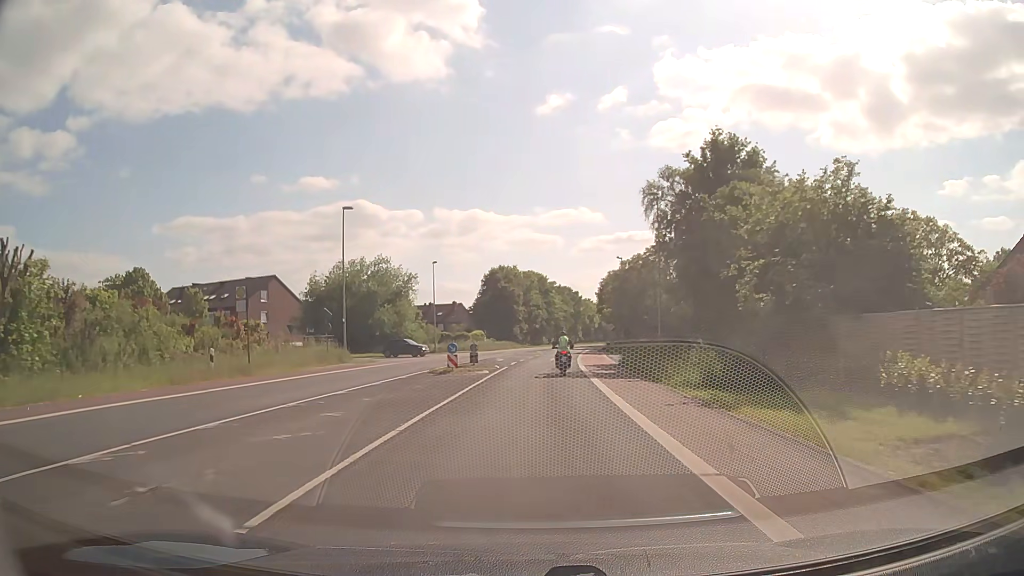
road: secondary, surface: asphalt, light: Day
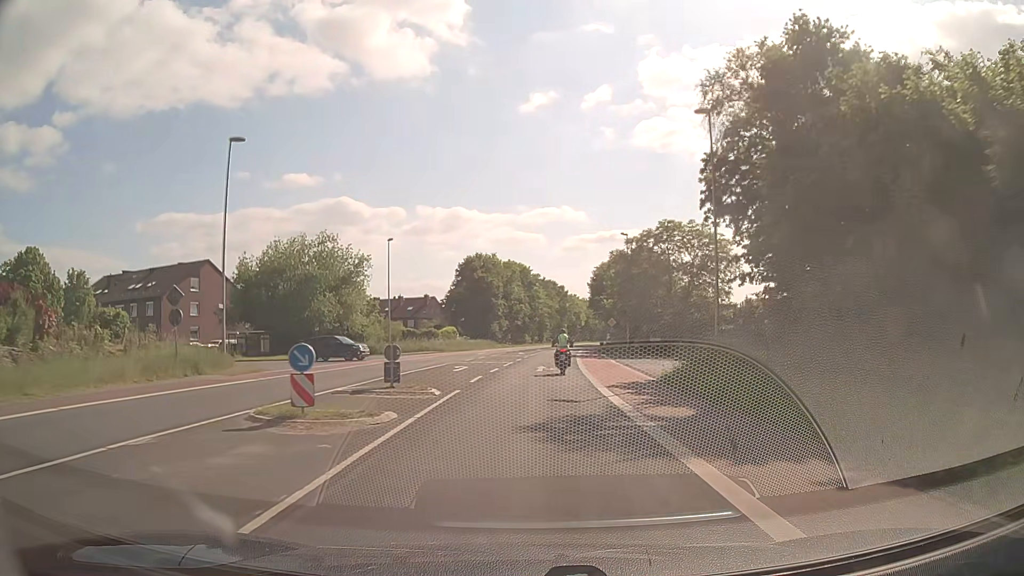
(+0.3, +16.2) m; +2°
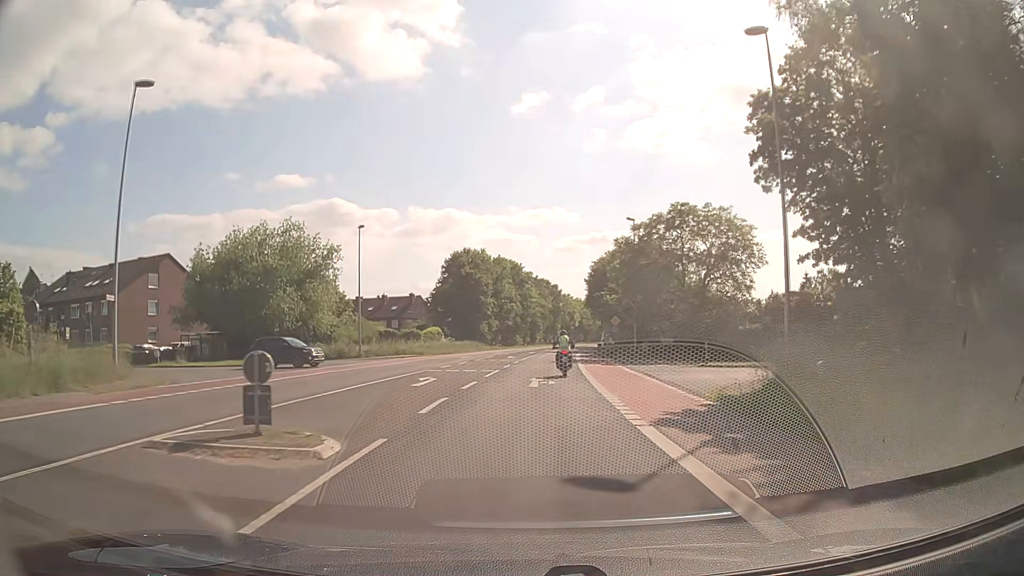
(+0.1, +8.0) m; +1°
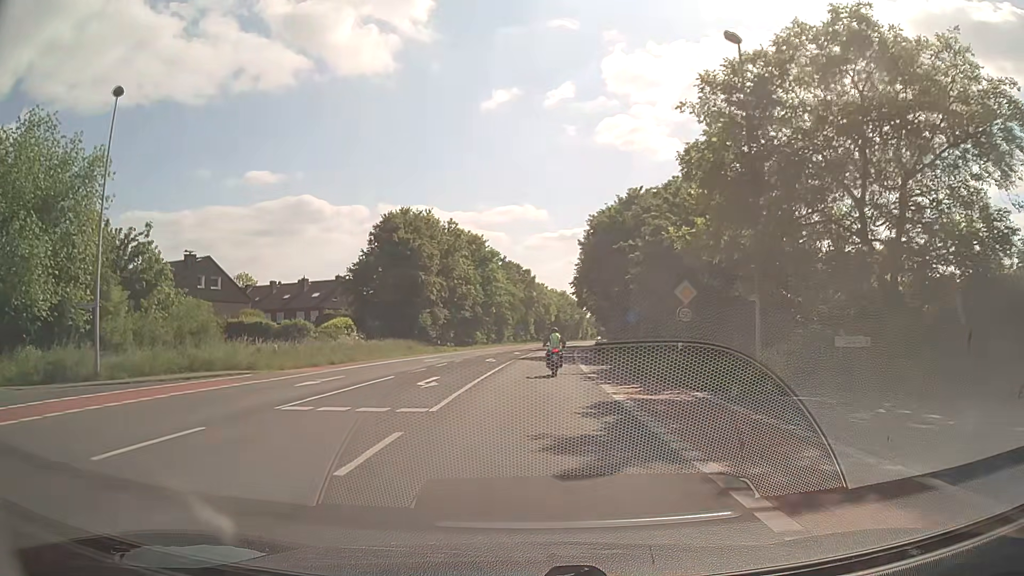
(+0.7, +31.7) m; +3°
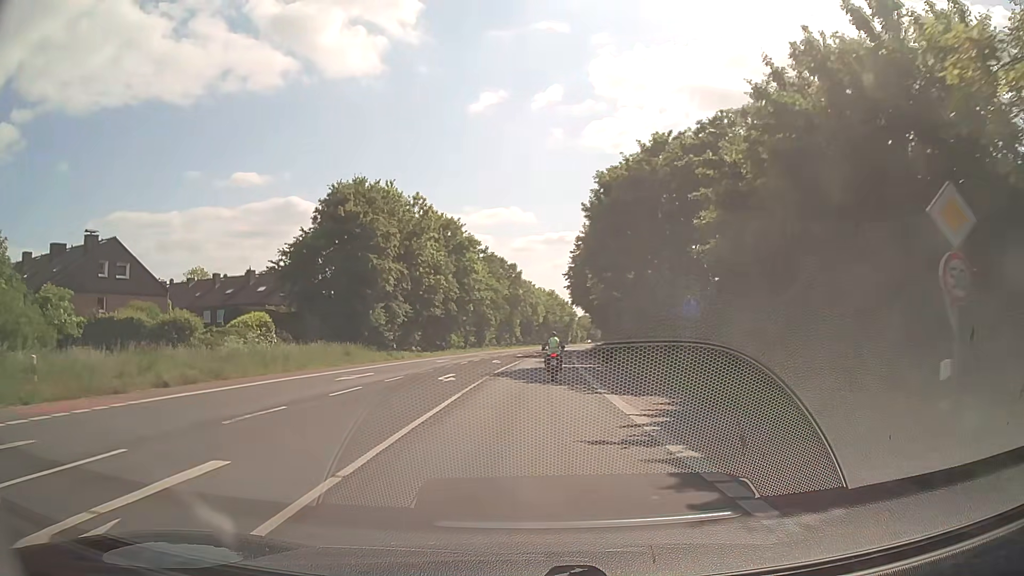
(+0.1, +15.7) m; +1°
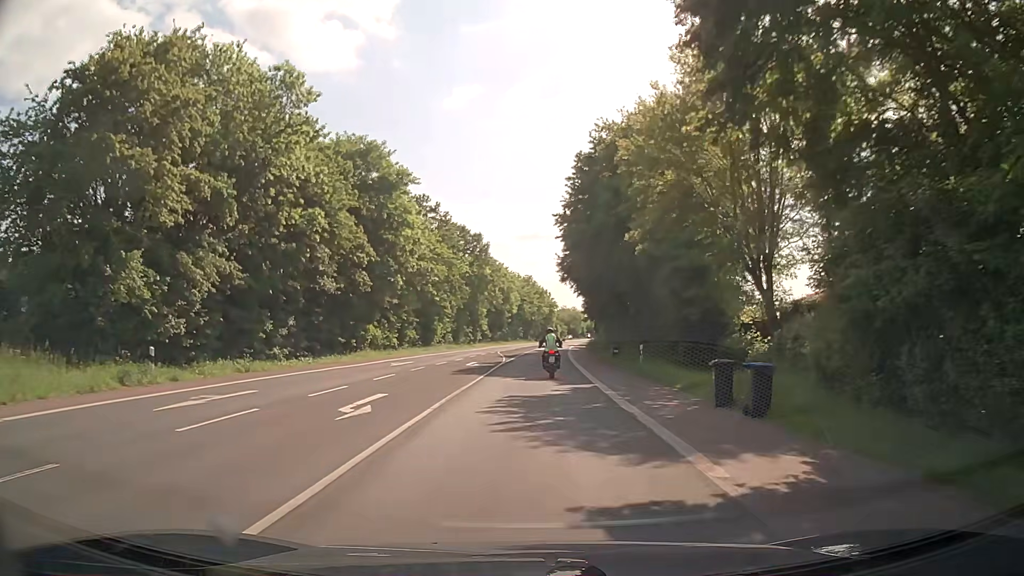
(+0.5, +31.2) m; +1°
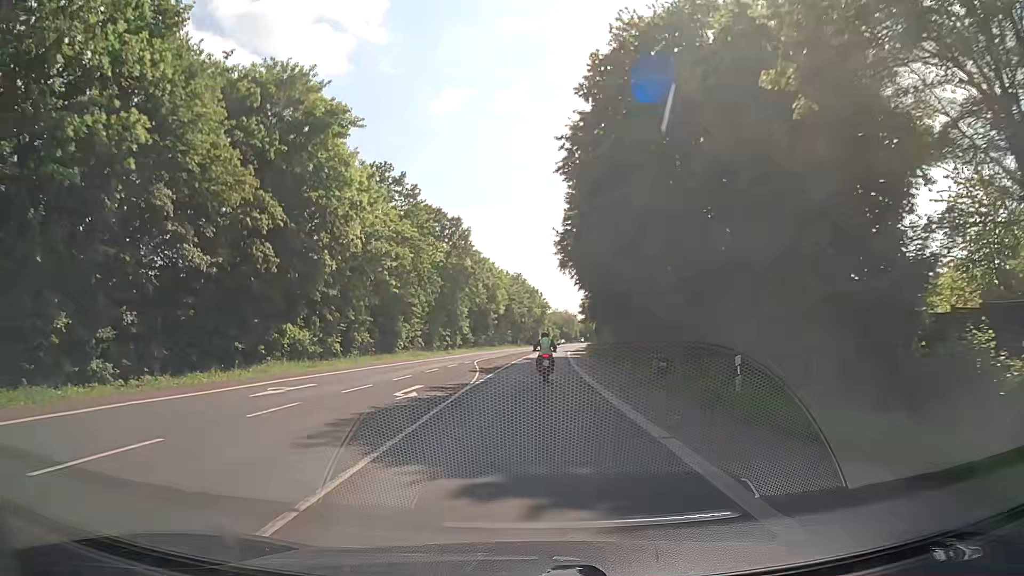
(+0.3, +15.5) m; +2°
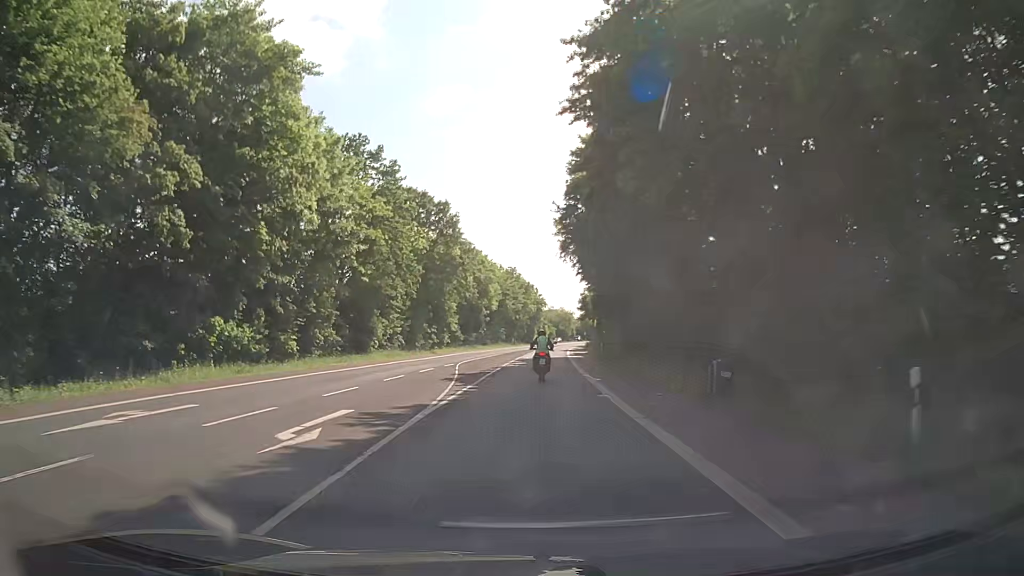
(0.0, +7.8) m; 0°
(0, +10) (0, +20) (+1, +30) (+1, +40) (+1, +50) (+2, +60) (+3, +70) (+3, +80) (+4, +90) (+5, +100) m
